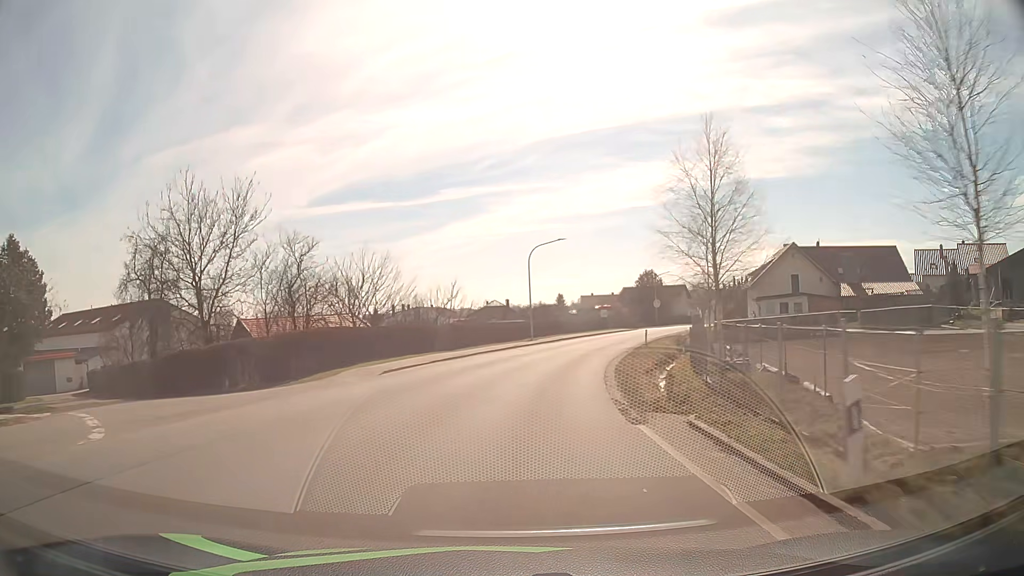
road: tertiary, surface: asphalt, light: Day
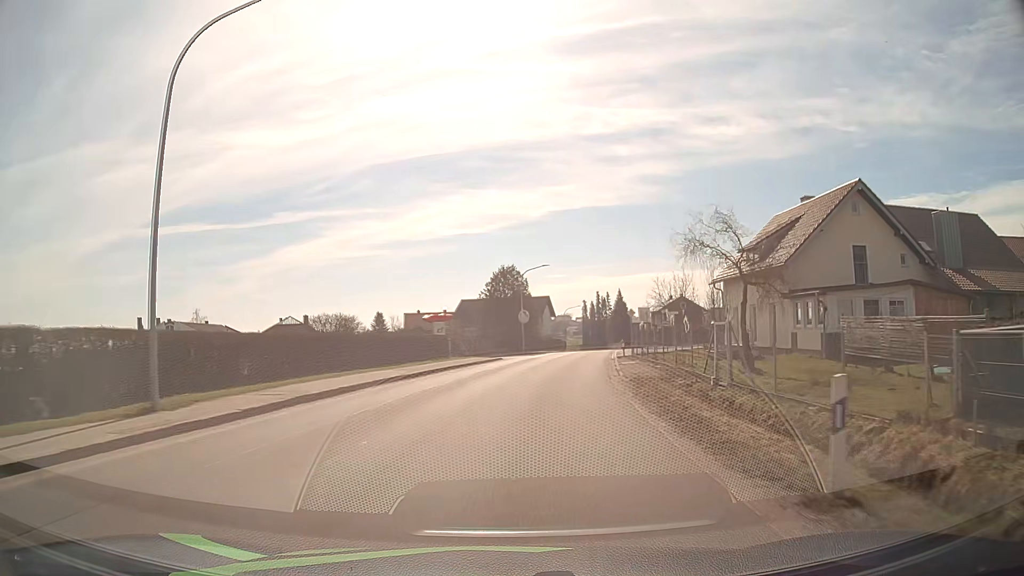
(+4.5, +37.8) m; +15°
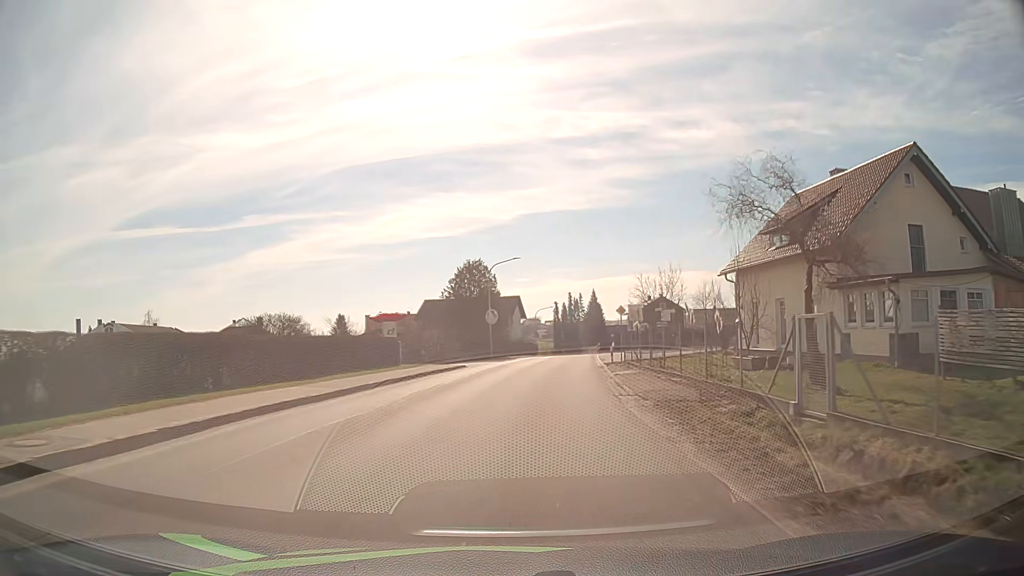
(+0.1, +7.6) m; +2°
